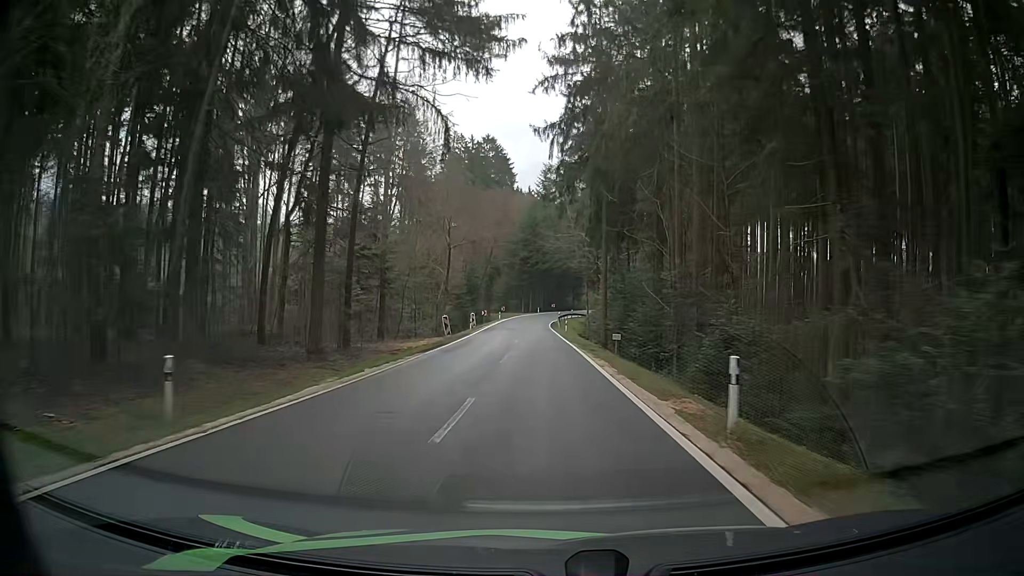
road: tertiary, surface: asphalt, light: Day
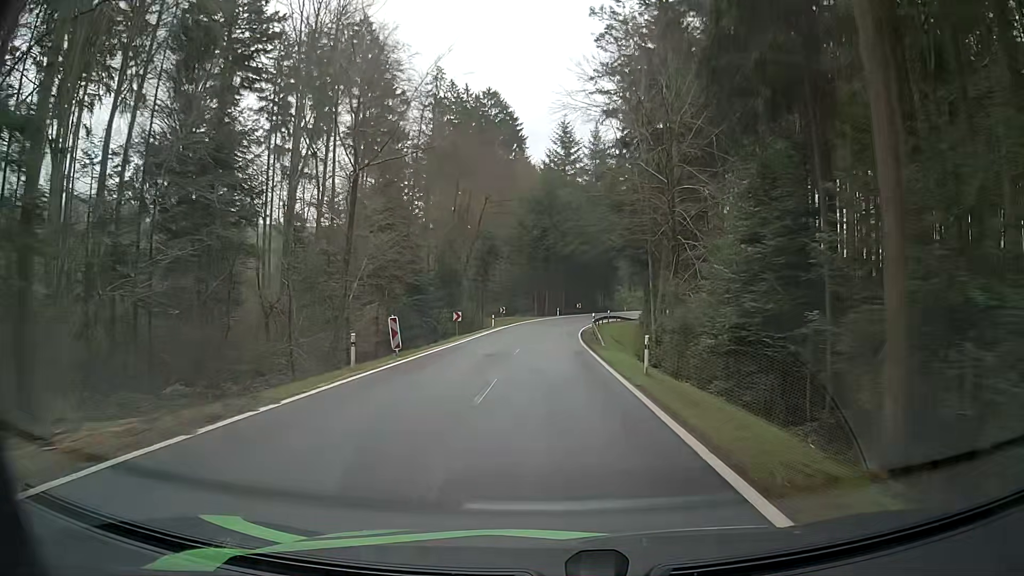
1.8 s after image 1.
(-1.0, +33.4) m; -3°
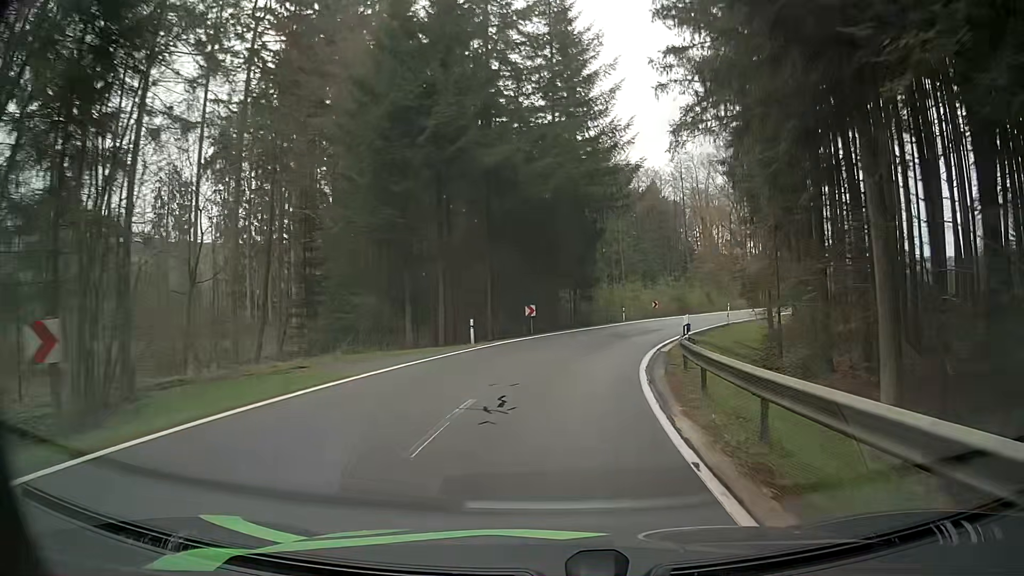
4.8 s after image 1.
(+1.4, +51.8) m; +5°
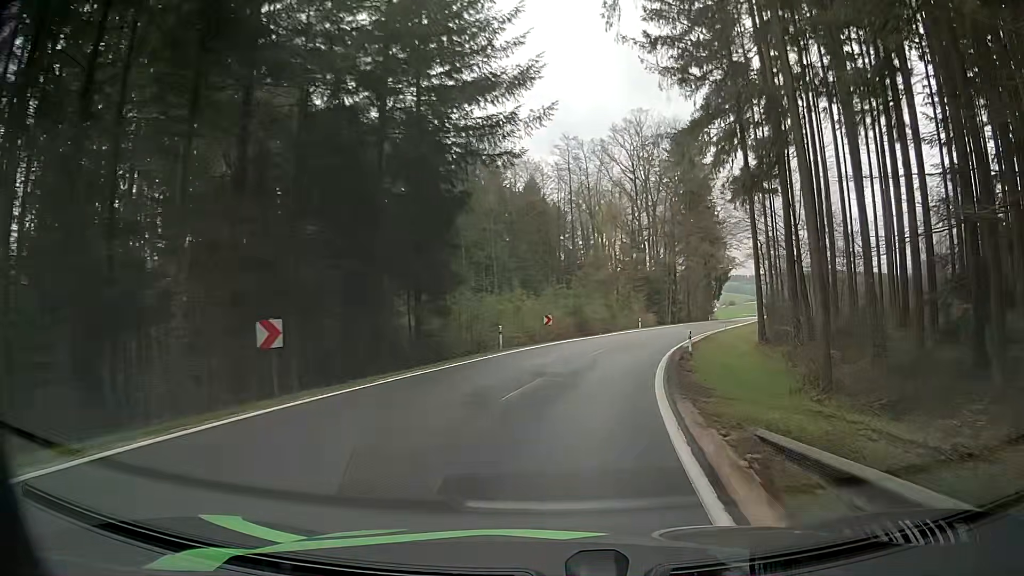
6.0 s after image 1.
(+1.7, +19.7) m; +10°
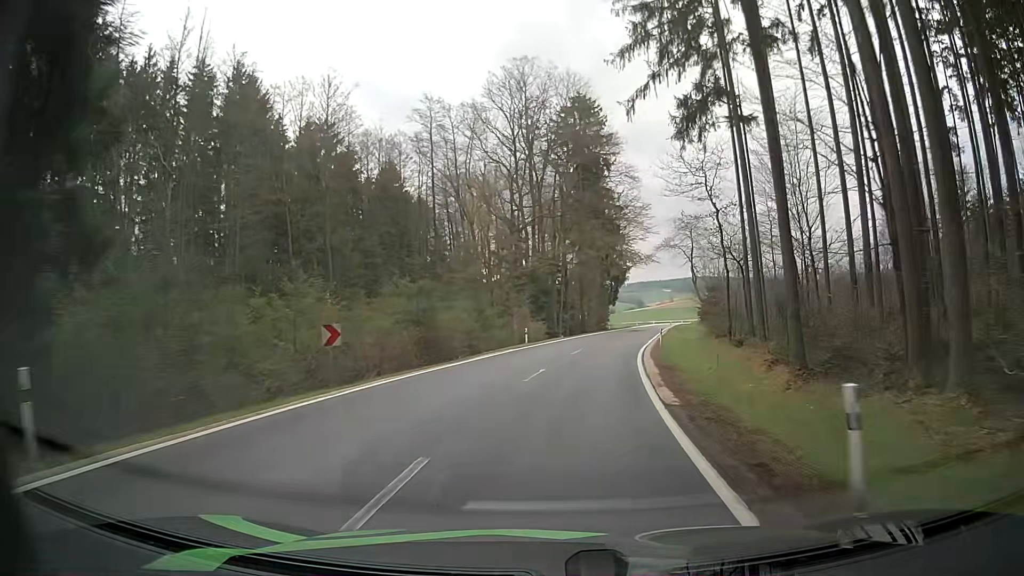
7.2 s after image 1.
(+2.0, +20.3) m; +11°
